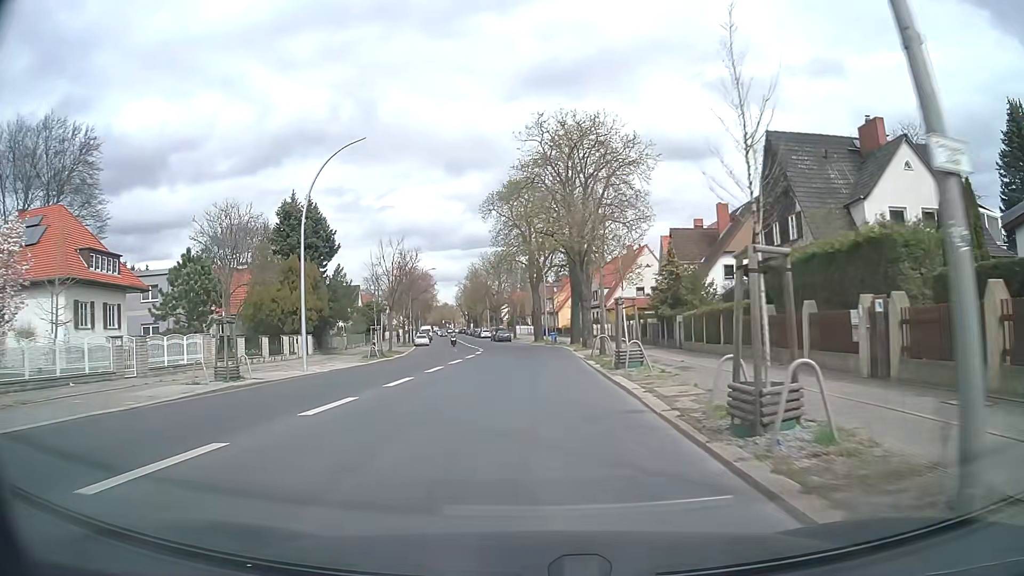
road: secondary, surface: asphalt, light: Day
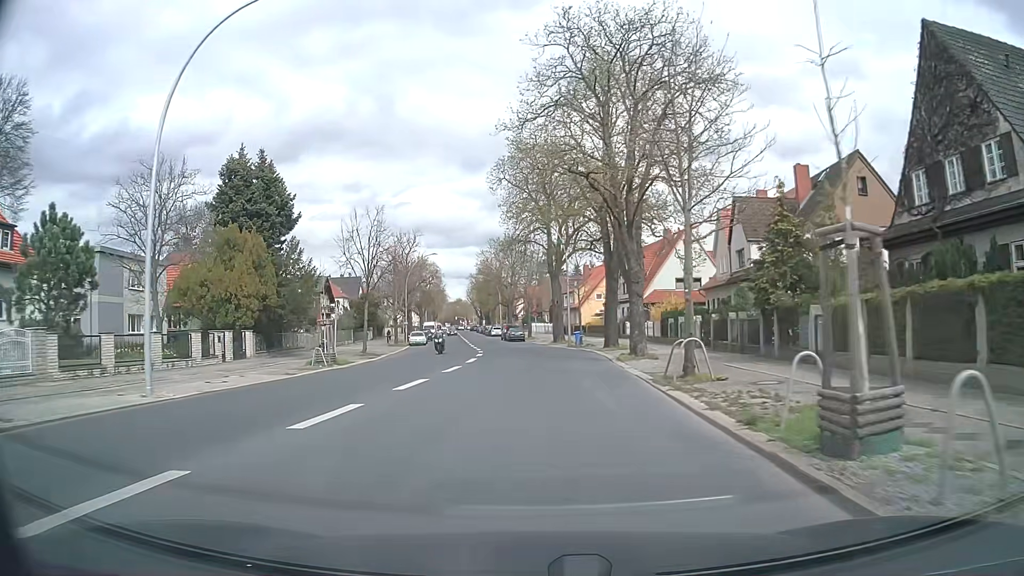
(-0.2, +14.1) m; -1°
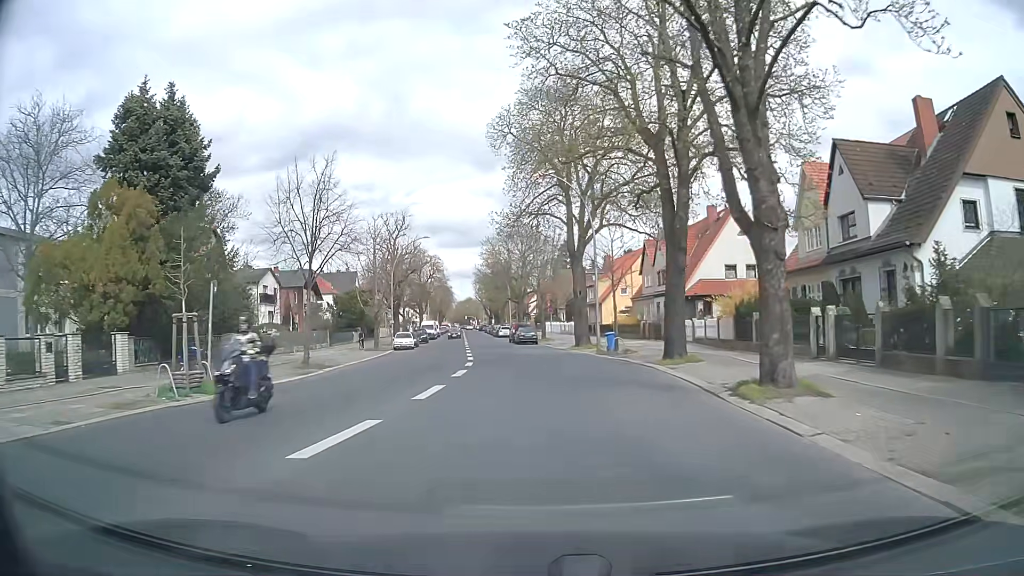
(-0.2, +14.0) m; -1°
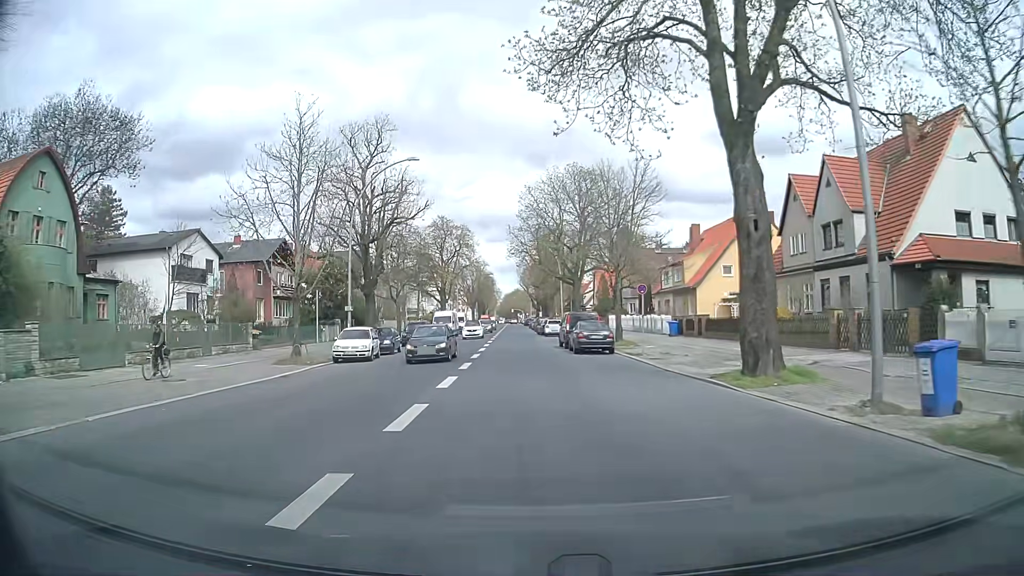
(-0.9, +27.8) m; -5°
(0, +10) (0, +20) (0, +30) (-1, +40) (-1, +50) (-1, +60) (-1, +70) (-1, +80) (-1, +90) (-1, +100) m
